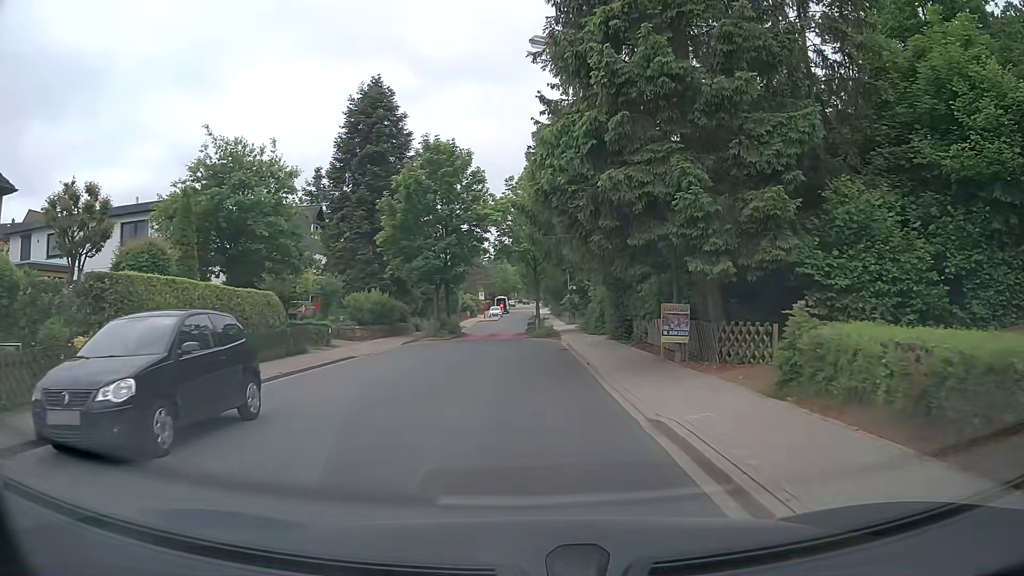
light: Day
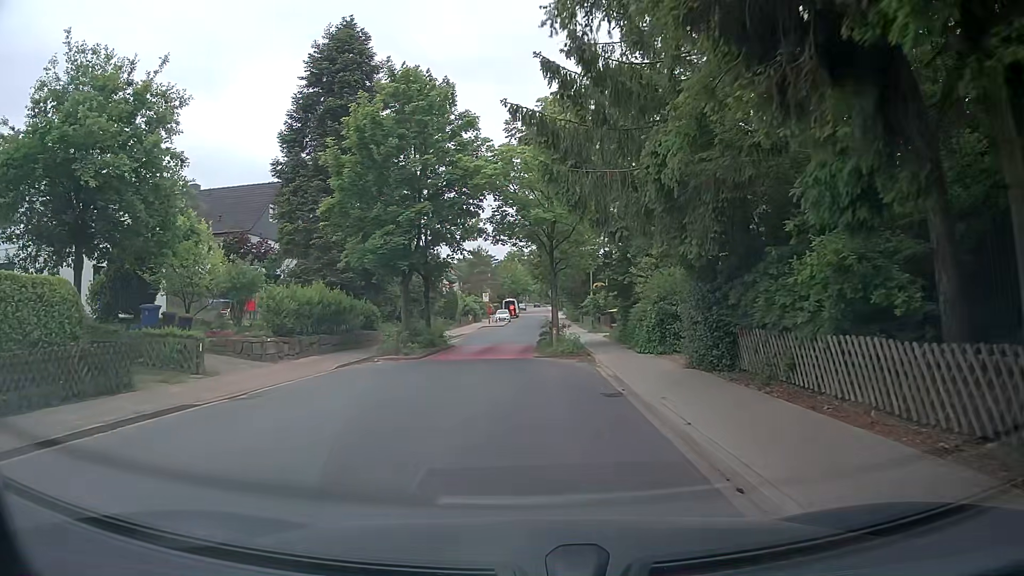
(-0.1, +11.6) m; -1°
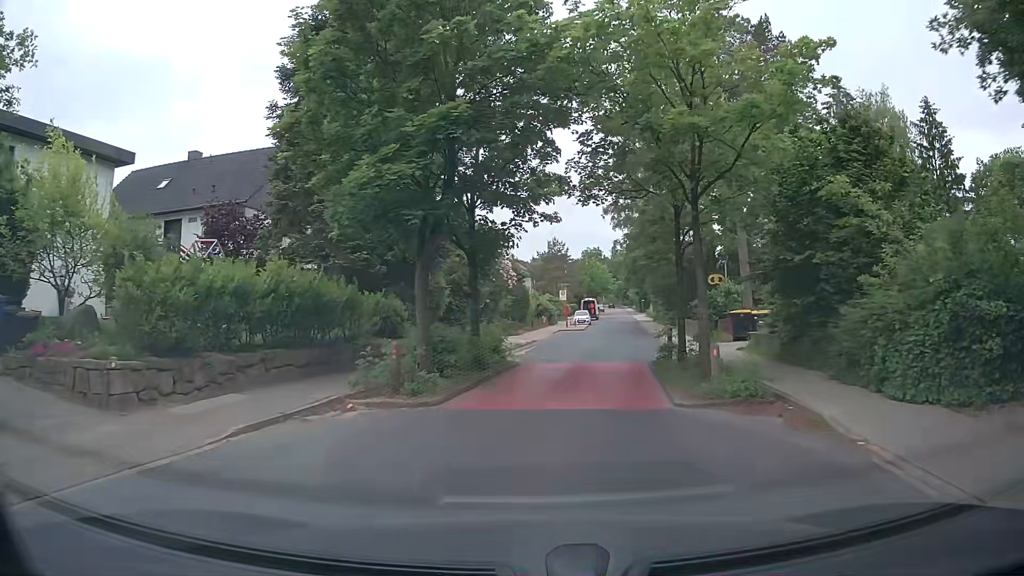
(-0.7, +11.0) m; -6°
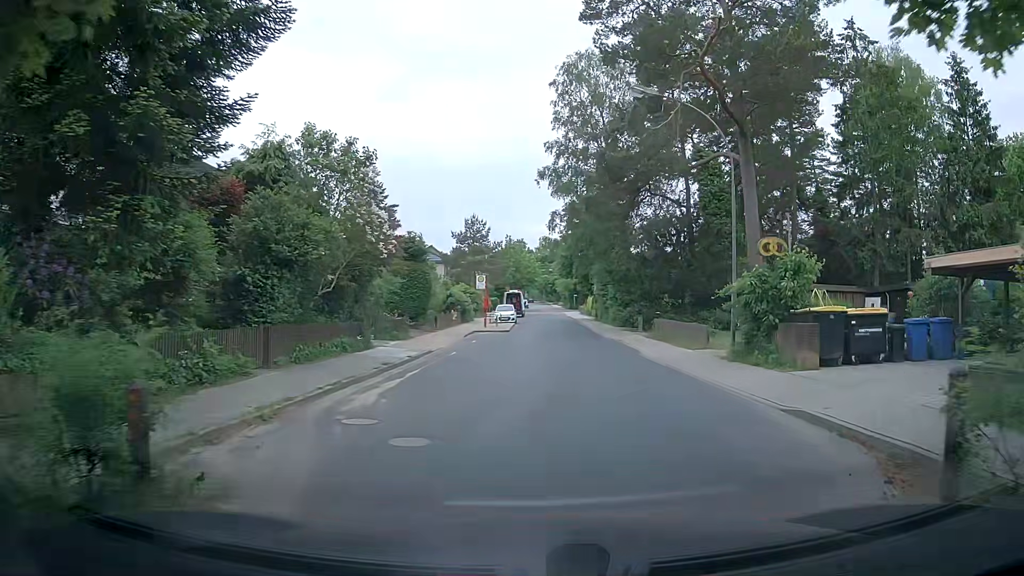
(+0.9, +15.8) m; +6°
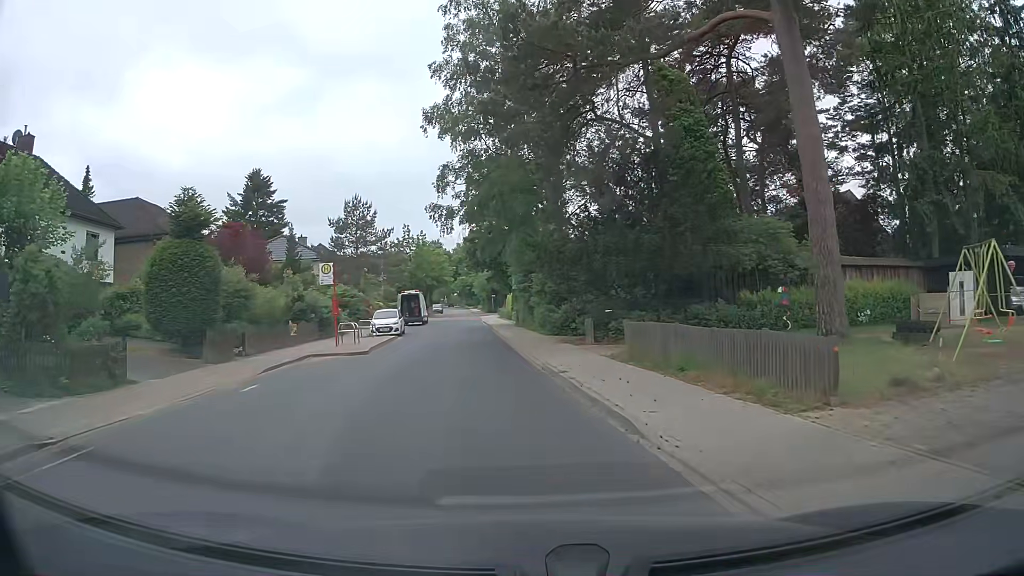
(+2.0, +15.9) m; +8°
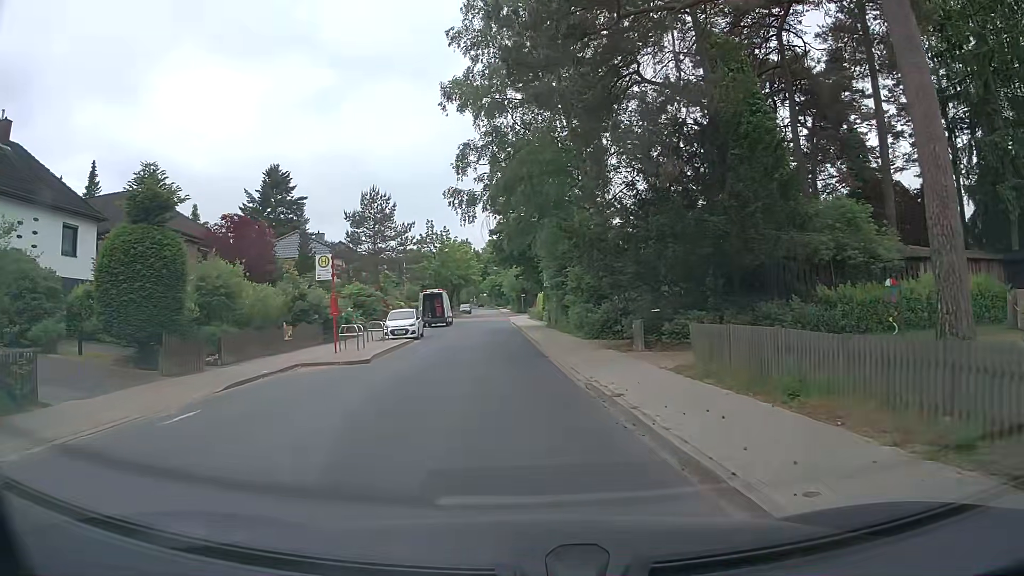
(-0.1, +4.1) m; -2°
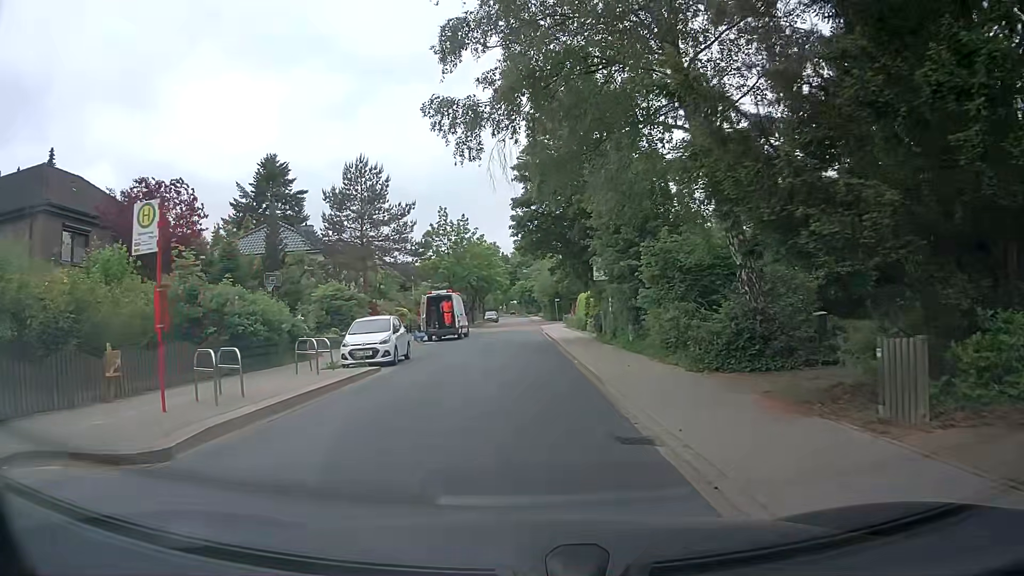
(-0.4, +12.4) m; -2°
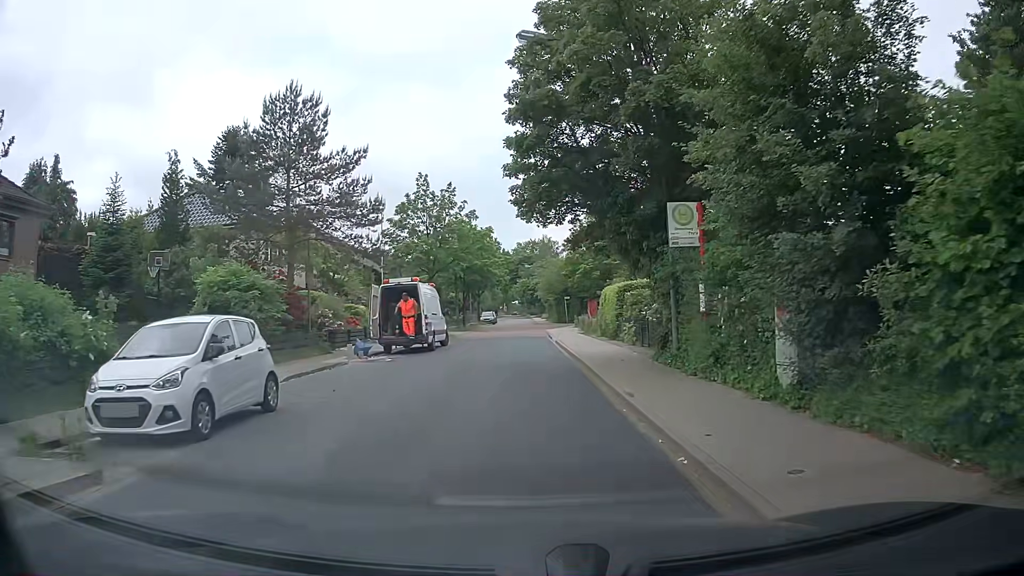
(-0.4, +12.6) m; -1°
